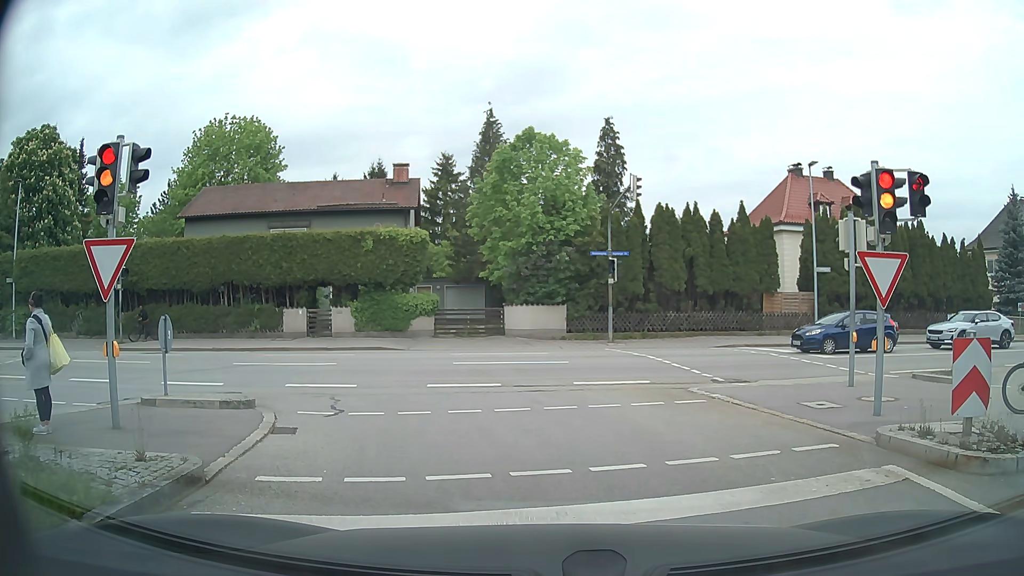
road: tertiary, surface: asphalt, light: Day
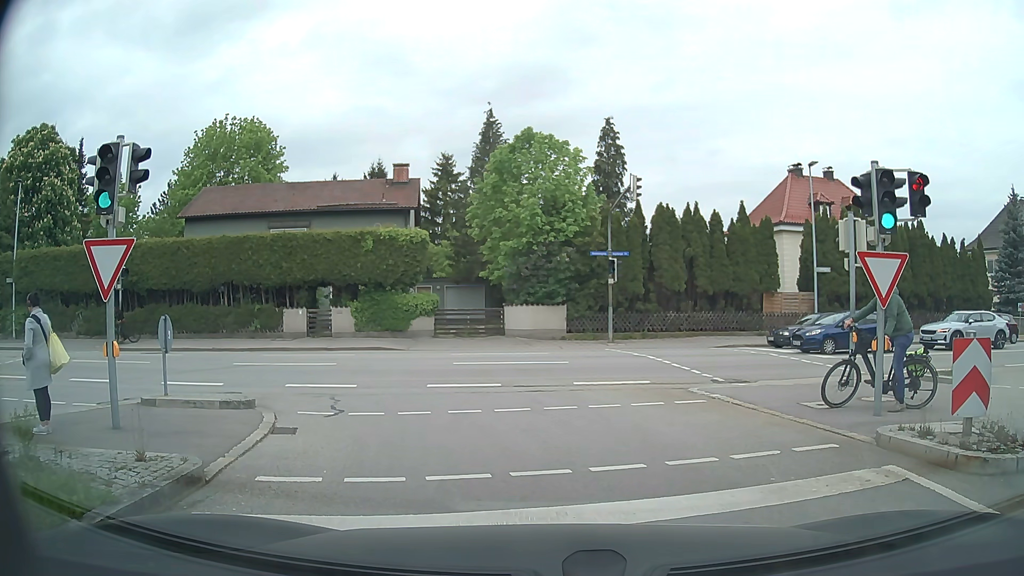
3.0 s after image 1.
(0.0, 0.0) m; 0°
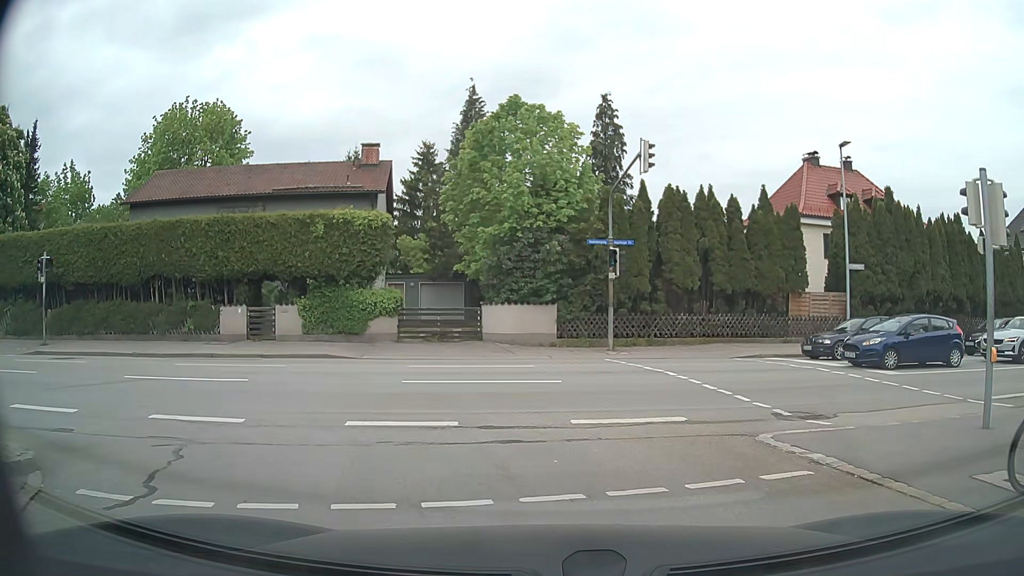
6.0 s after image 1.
(+0.1, +5.2) m; +3°
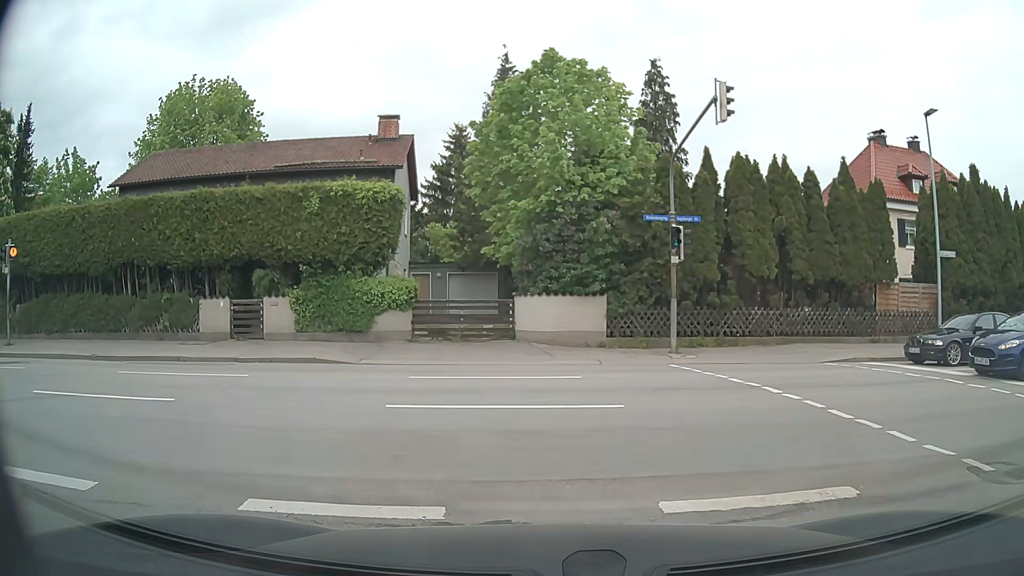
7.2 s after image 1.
(-0.1, +4.4) m; -3°
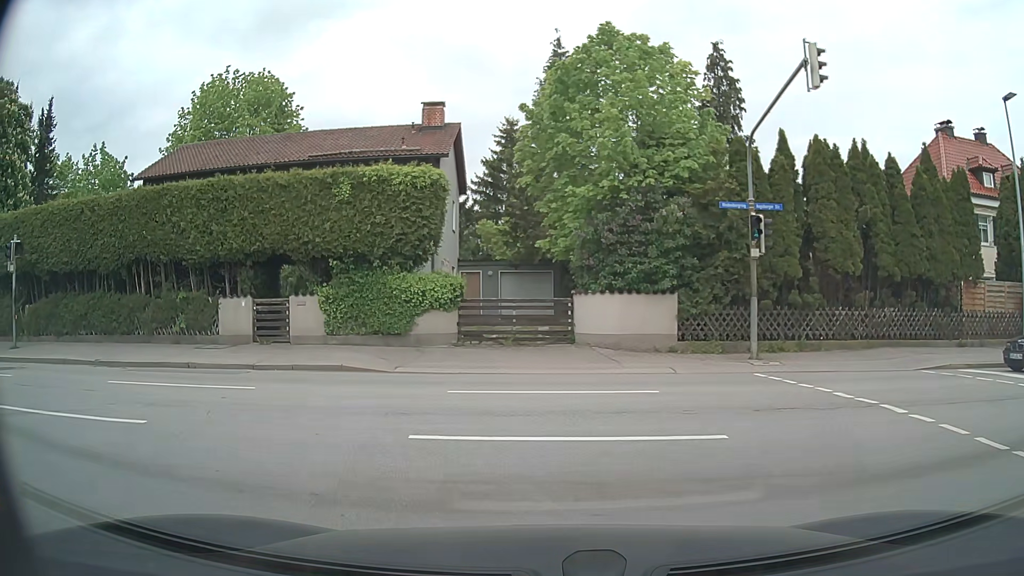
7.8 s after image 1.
(-0.1, +2.2) m; -4°
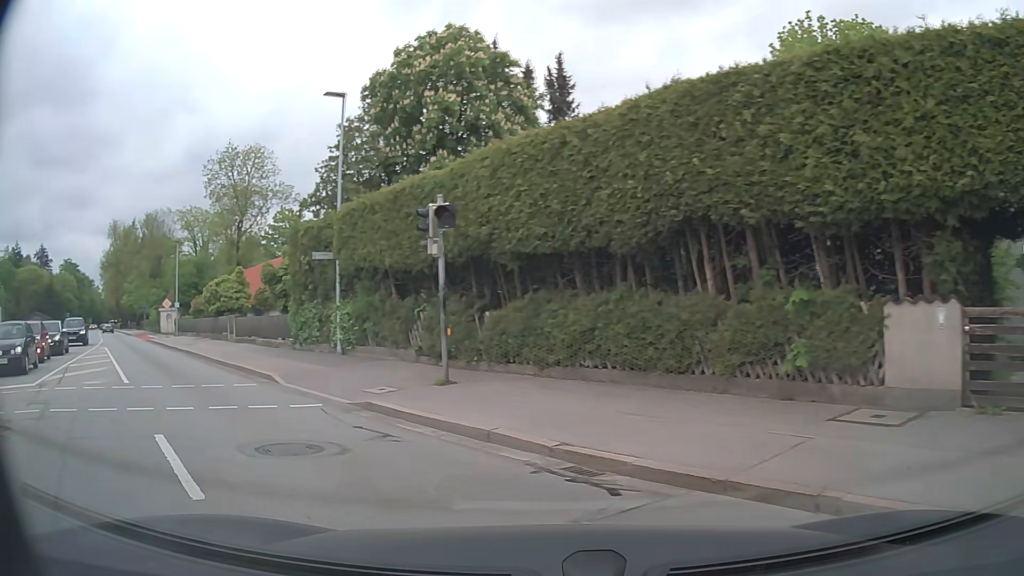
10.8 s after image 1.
(-4.1, +9.7) m; -50°
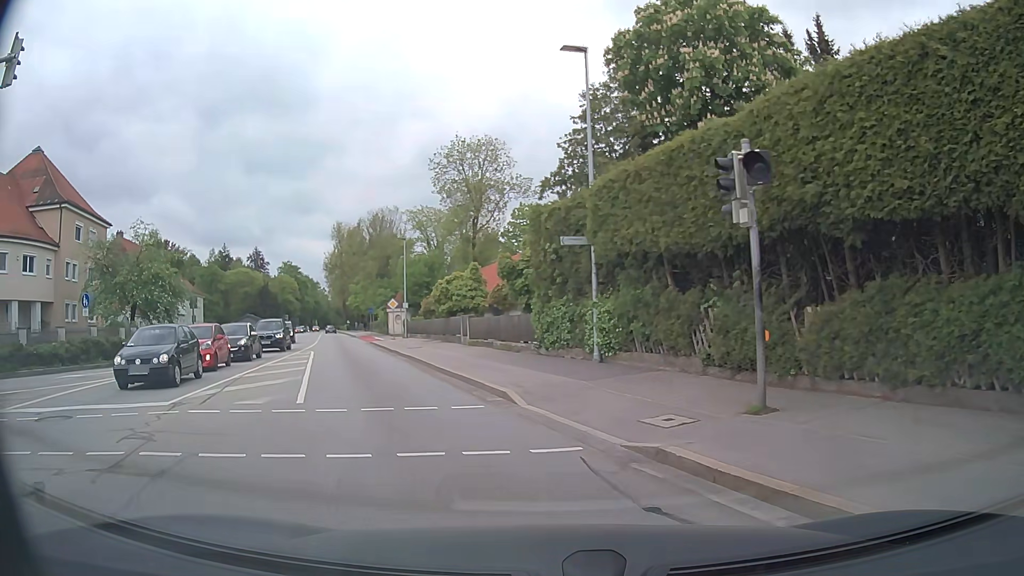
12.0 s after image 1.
(-1.0, +3.9) m; -22°
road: secondary
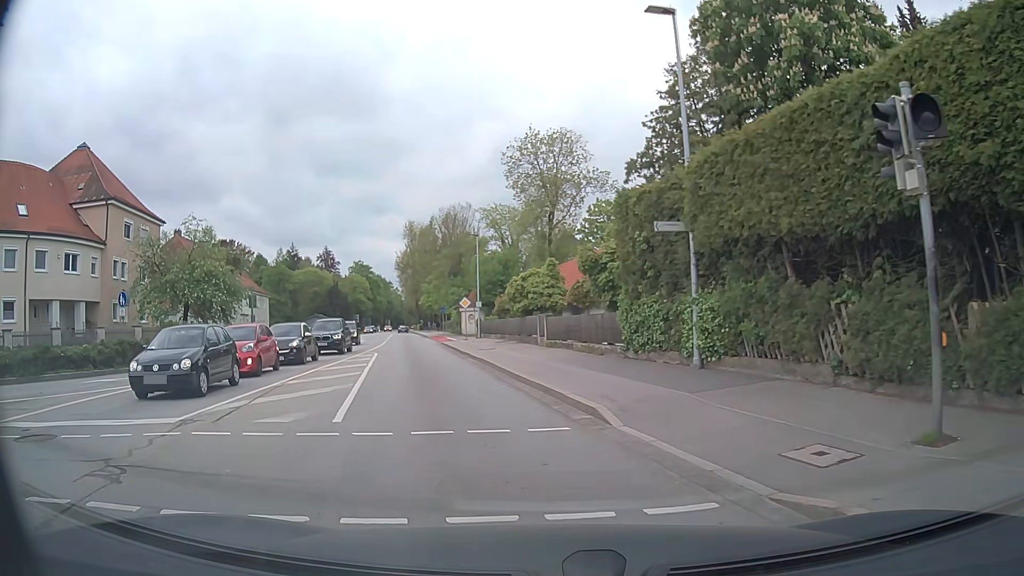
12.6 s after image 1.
(-0.2, +2.5) m; -8°
(-1, +10) (-3, +20) (-5, +30) (-7, +39) (-9, +49) (-11, +59) (-13, +69) (-15, +79) (-17, +88) (-19, +98) m
